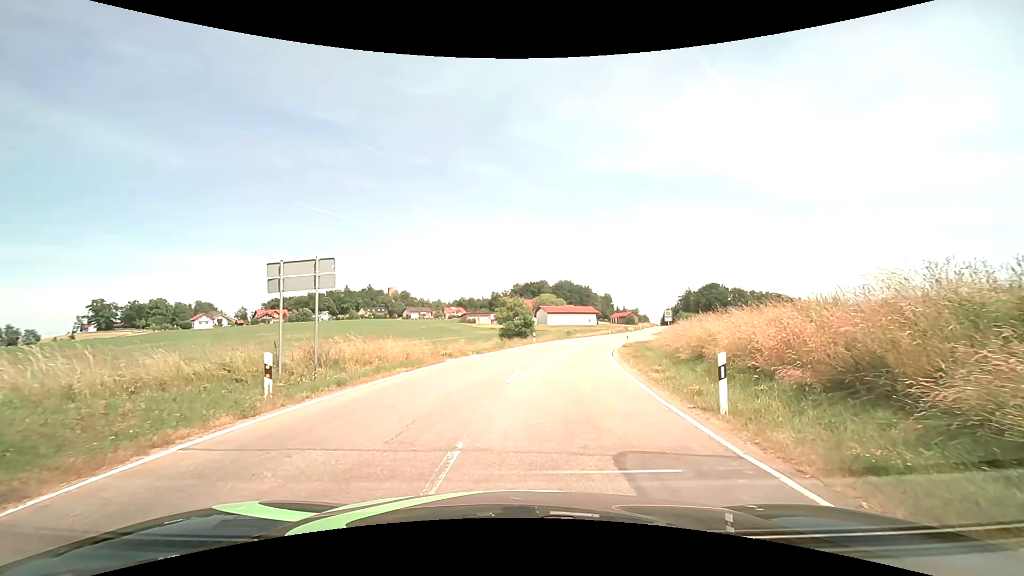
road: tertiary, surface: asphalt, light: Day
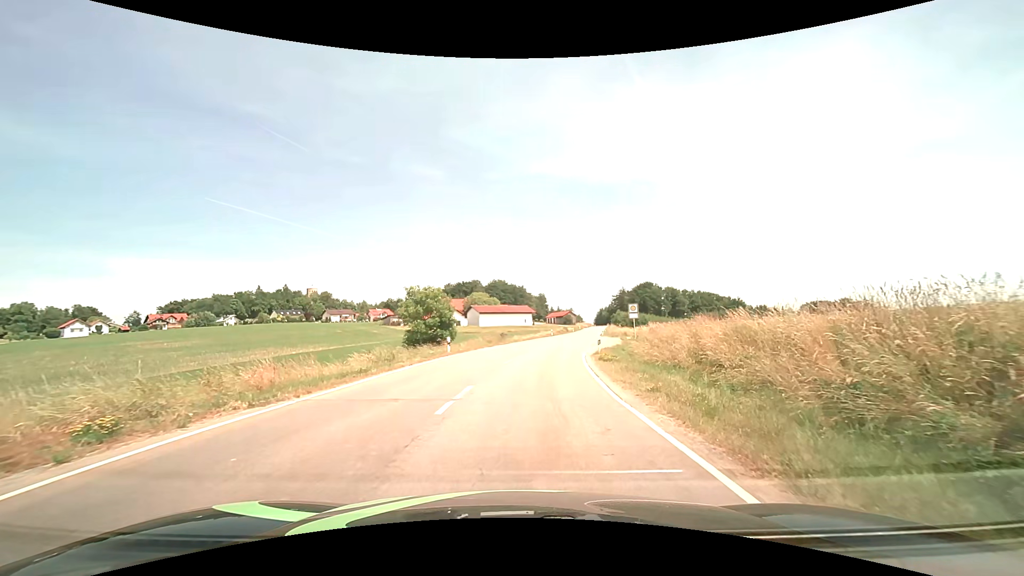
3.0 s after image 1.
(+1.3, +16.8) m; +8°
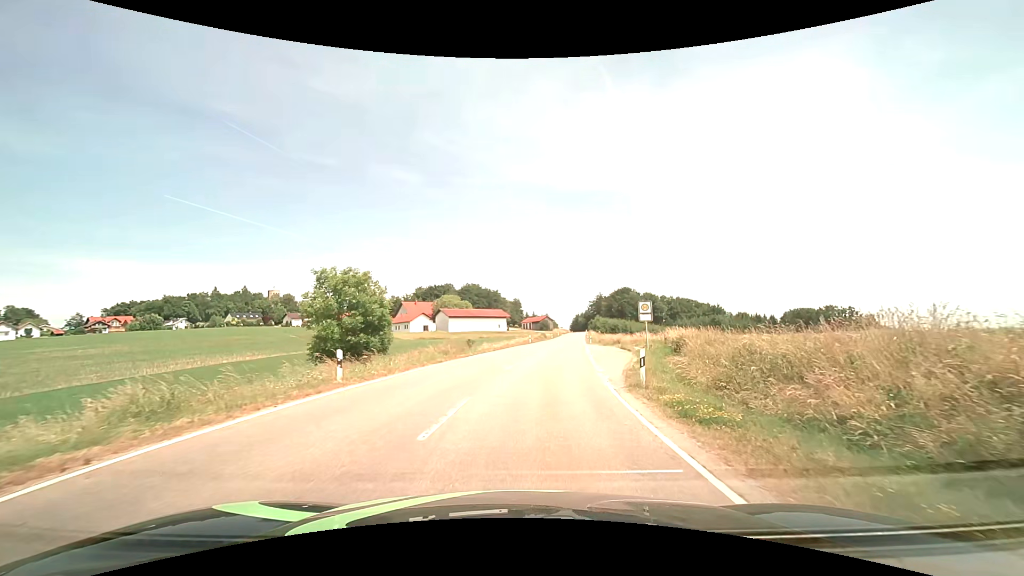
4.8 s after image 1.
(+0.2, +13.5) m; +3°
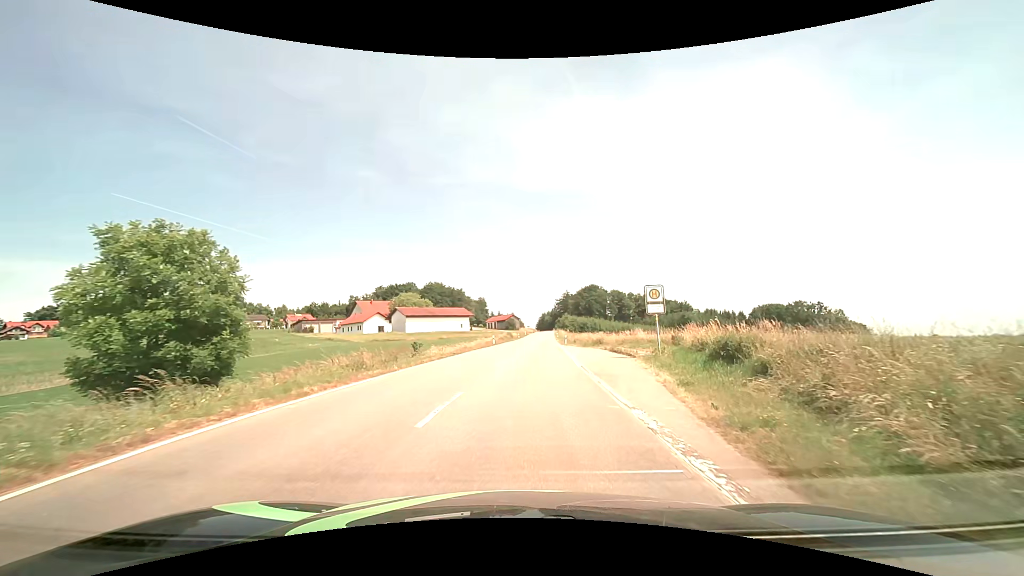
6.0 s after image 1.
(+0.4, +11.1) m; +4°
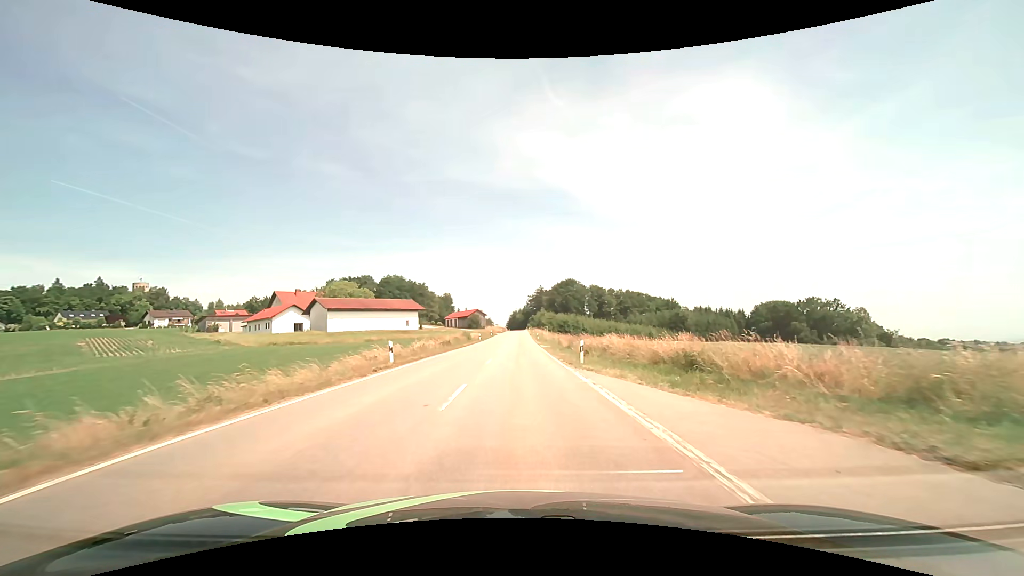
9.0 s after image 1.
(+1.2, +34.0) m; +3°
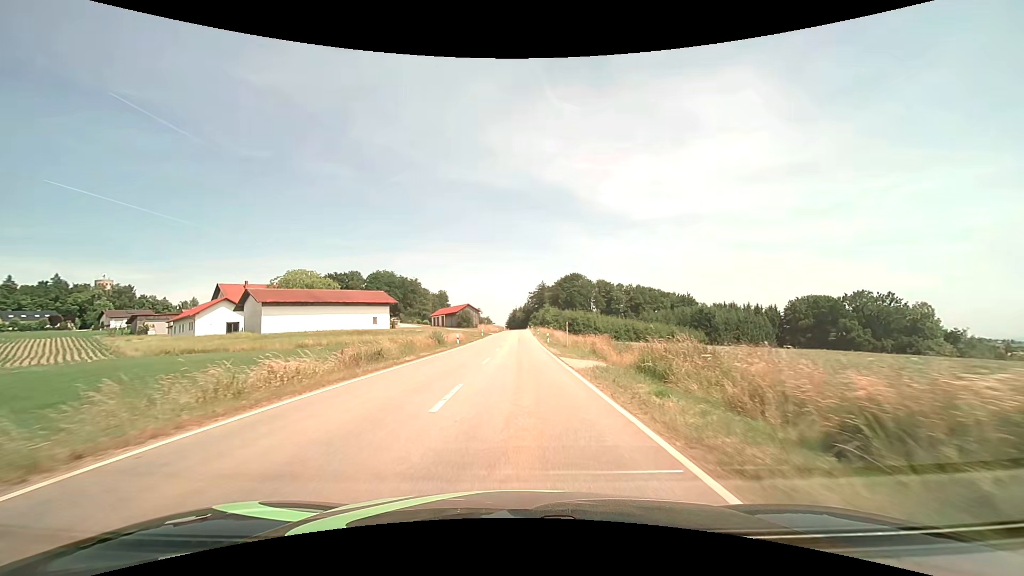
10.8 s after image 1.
(+0.1, +24.4) m; 0°
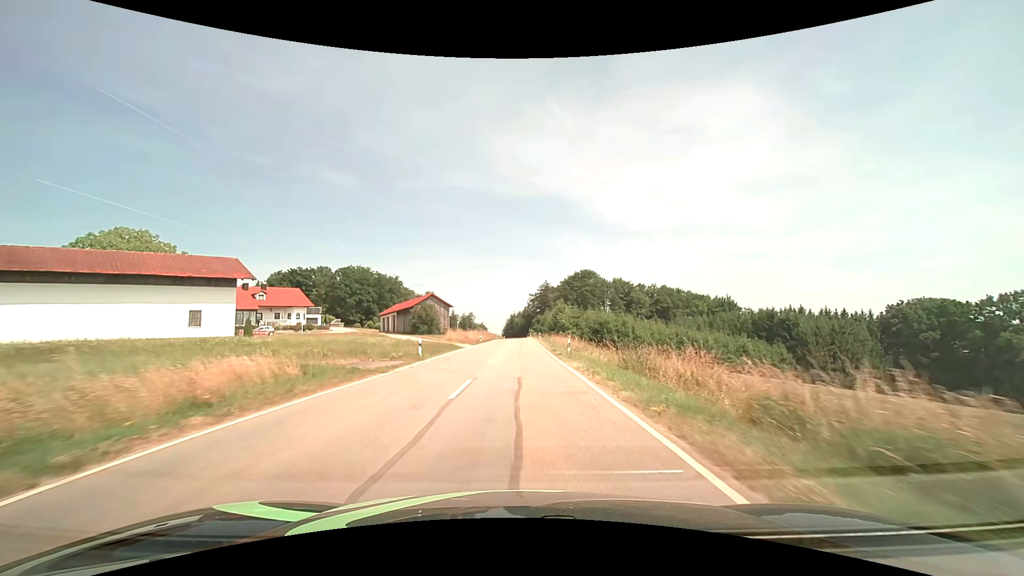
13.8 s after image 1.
(-0.1, +46.2) m; 0°
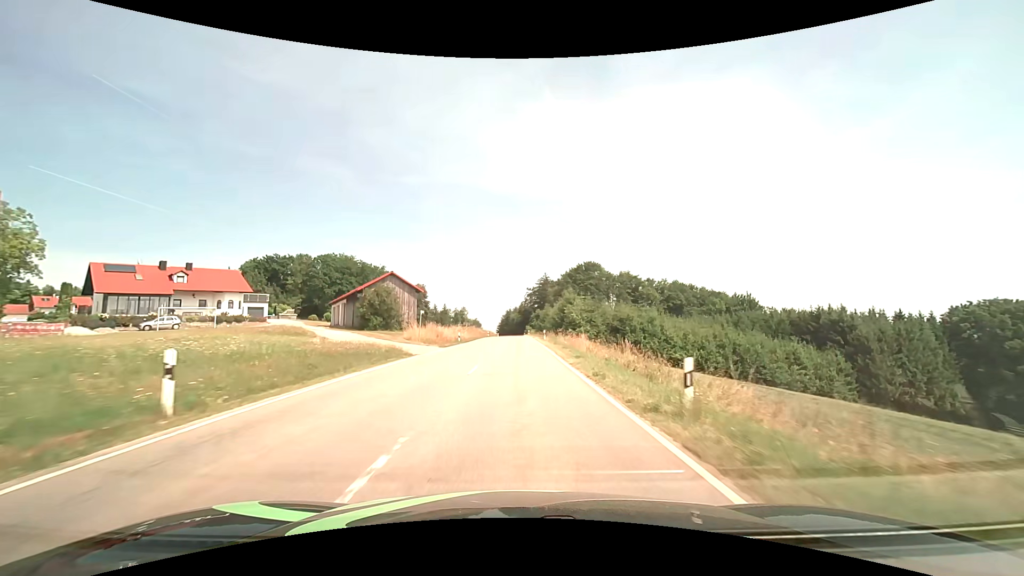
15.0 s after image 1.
(0.0, +19.7) m; 0°
(0, +10) (0, +20) (0, +30) (0, +40) (0, +50) (0, +60) (0, +70) (0, +80) (0, +90) (0, +100) m
